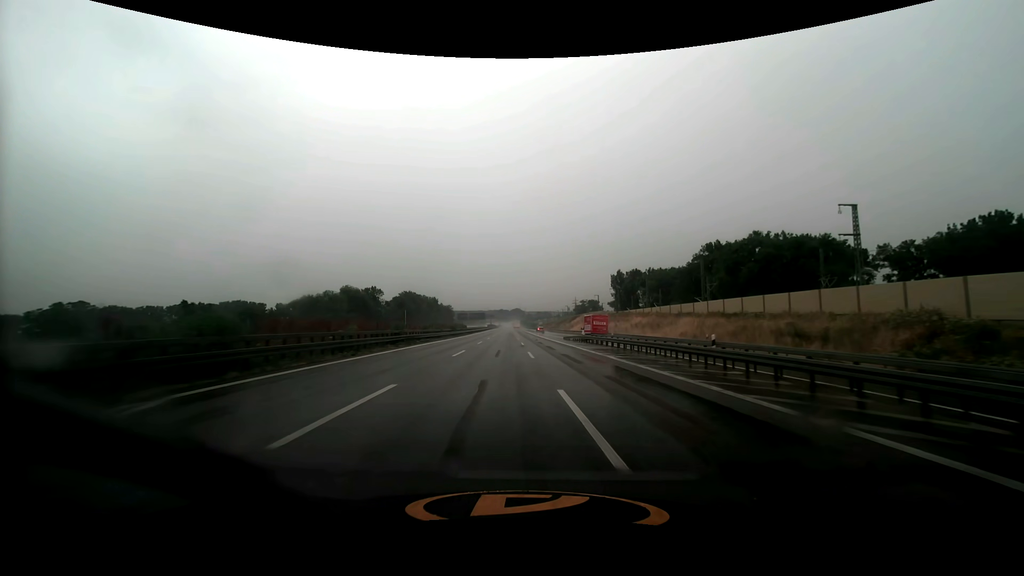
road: motorway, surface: asphalt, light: Day
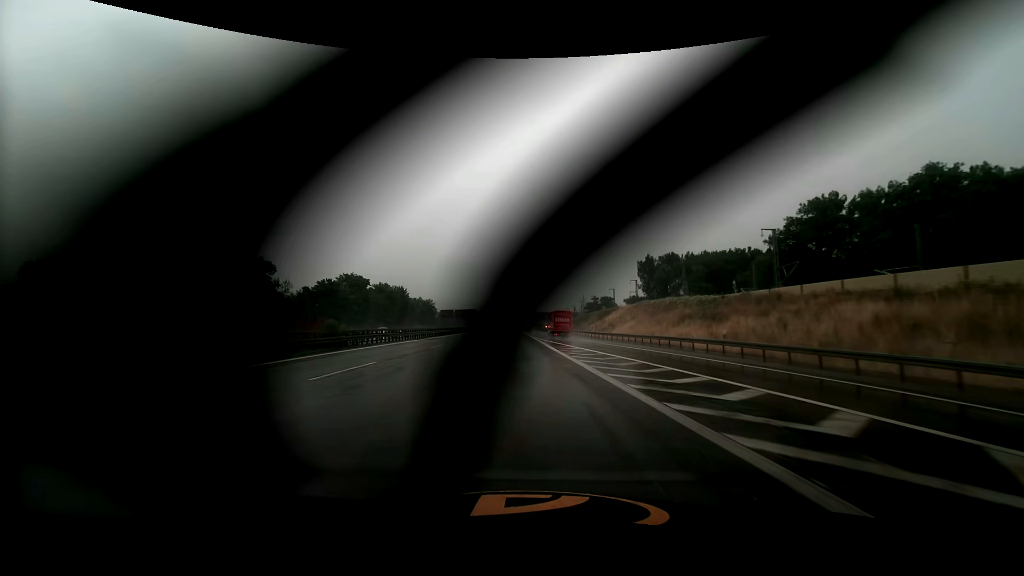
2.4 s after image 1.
(+0.3, +66.1) m; 0°
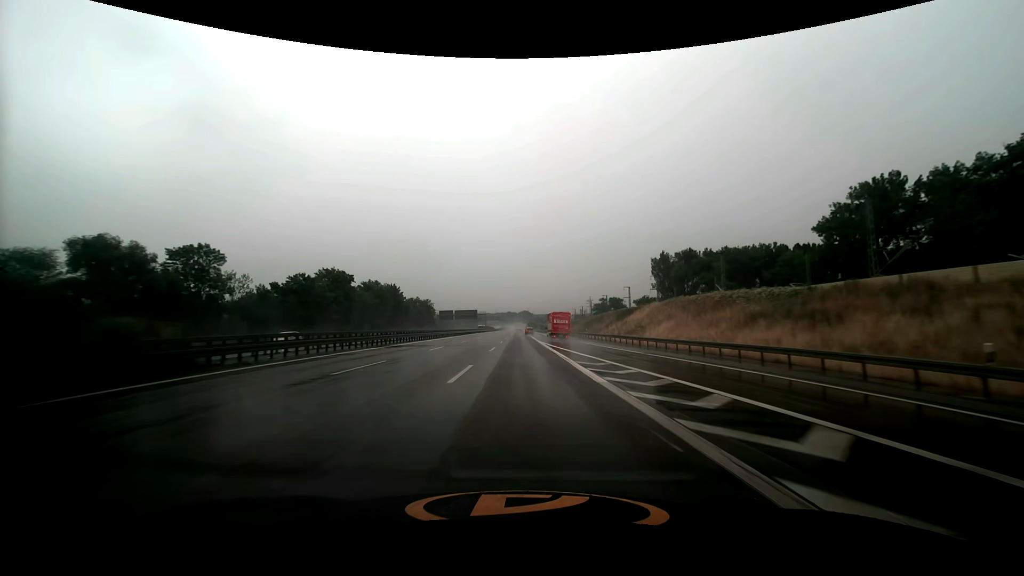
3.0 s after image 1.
(-0.1, +16.4) m; -1°
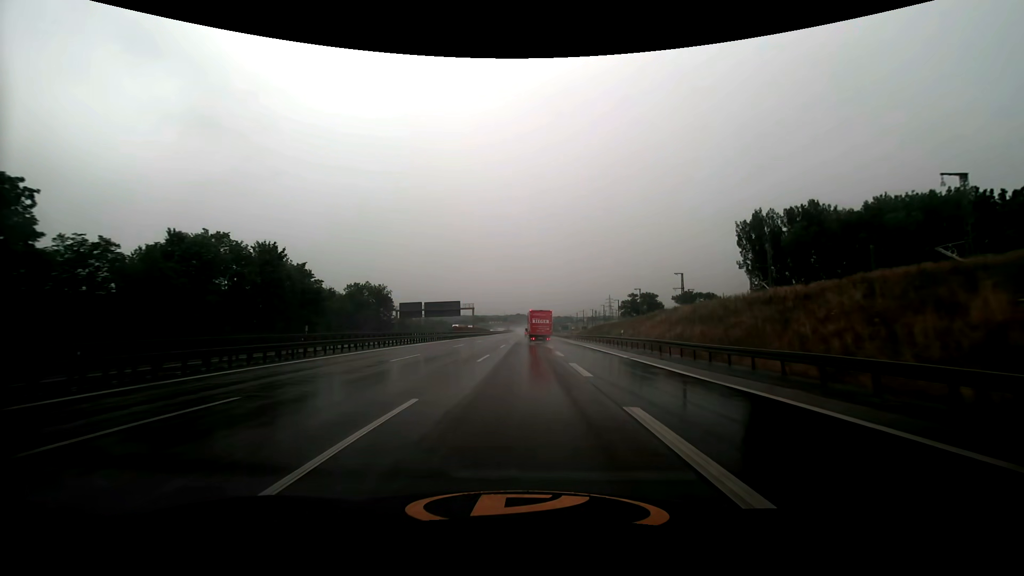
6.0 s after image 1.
(-1.0, +79.8) m; -1°
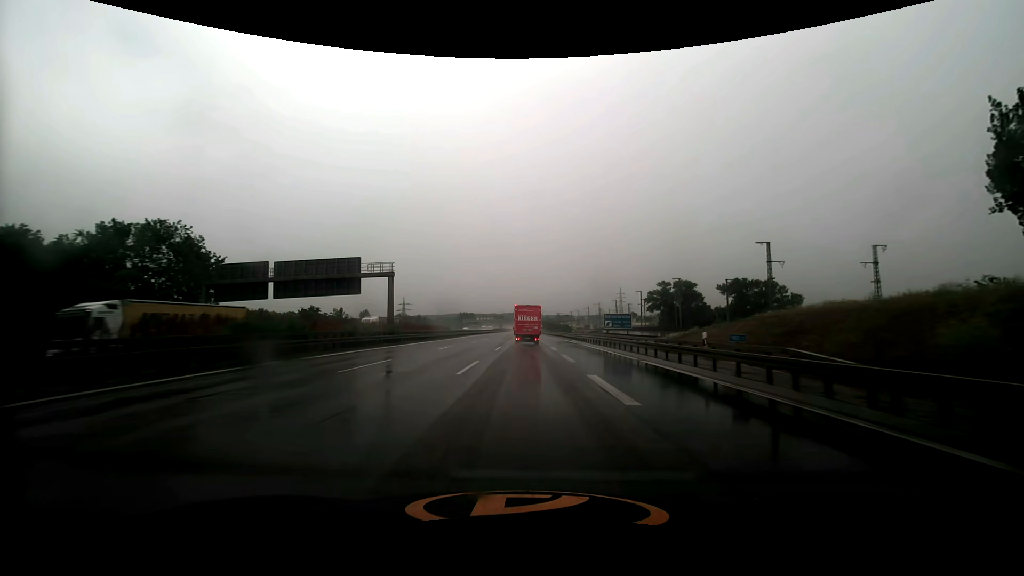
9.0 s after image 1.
(+0.2, +77.8) m; 0°
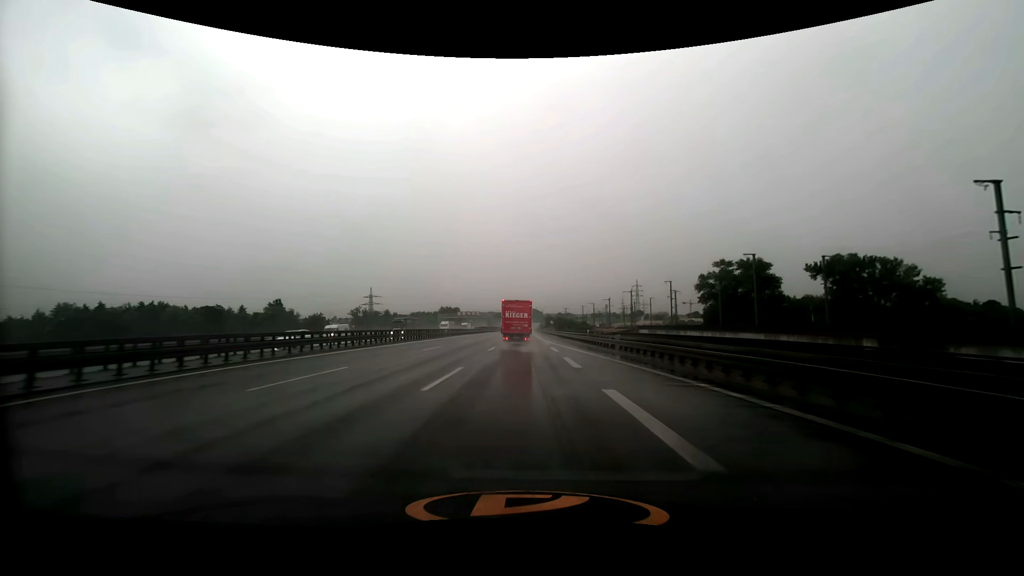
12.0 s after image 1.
(+0.2, +76.2) m; 0°
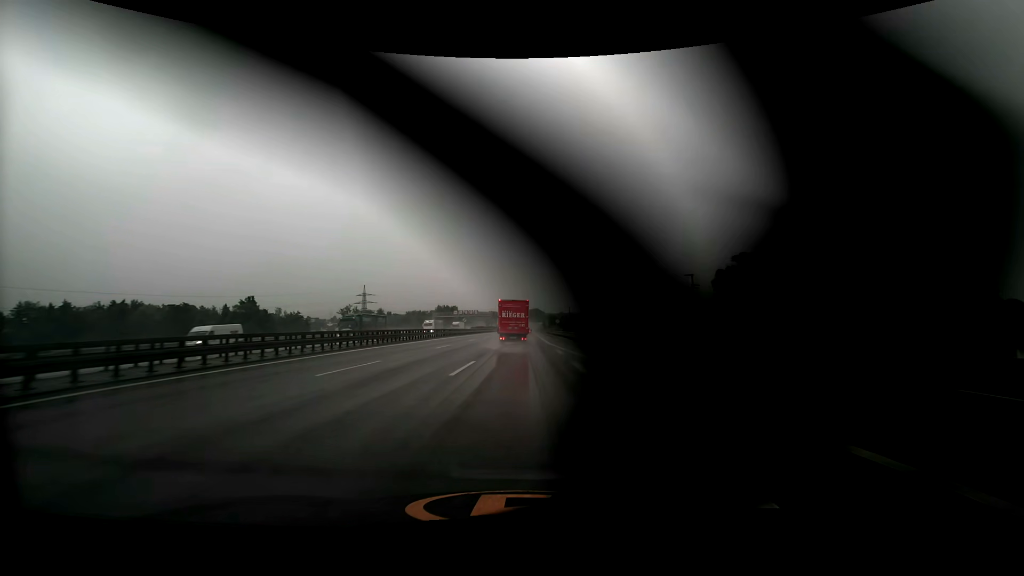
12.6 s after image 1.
(0.0, +14.8) m; 0°
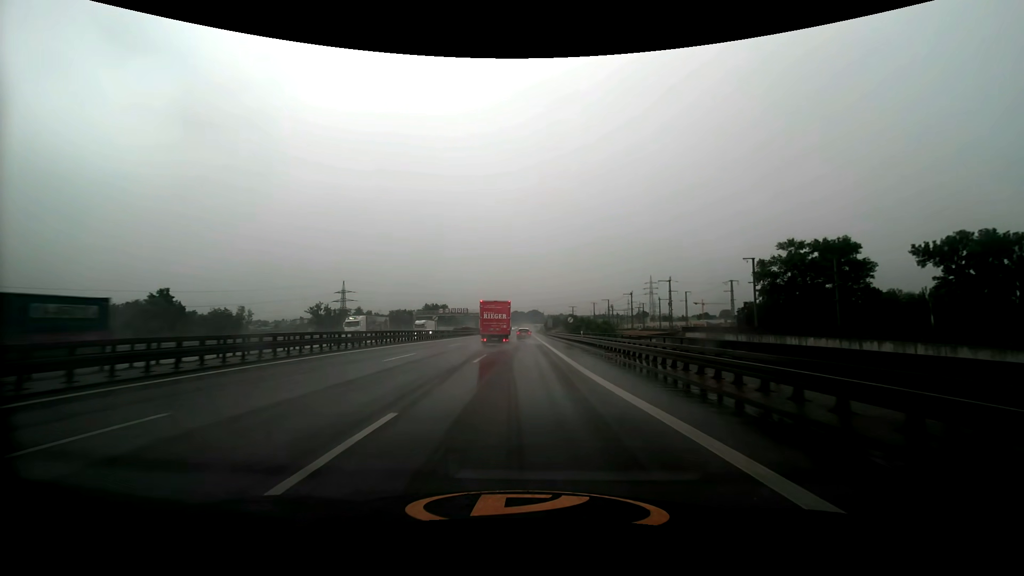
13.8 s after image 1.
(+0.1, +29.7) m; 0°
(0, +10) (0, +20) (0, +30) (0, +40) (0, +50) (0, +60) (0, +70) (0, +80) (0, +90) (0, +100) m
